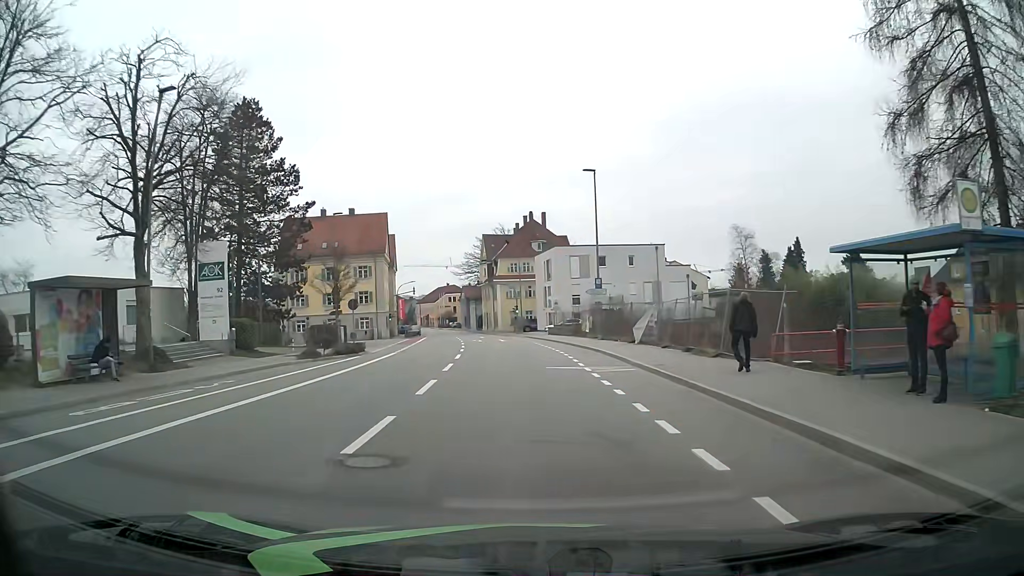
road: tertiary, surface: asphalt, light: Day
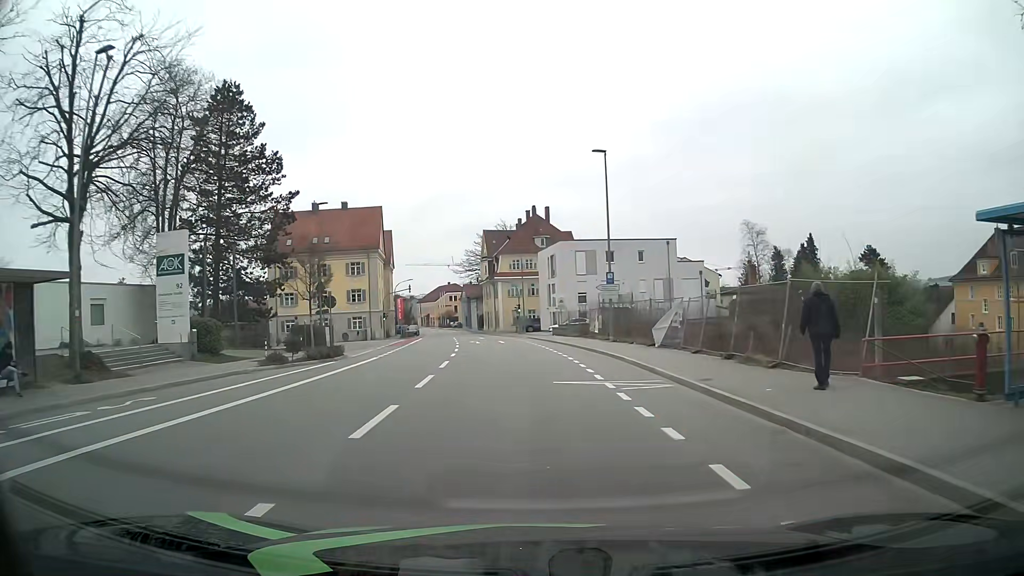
(0.0, +4.7) m; 0°
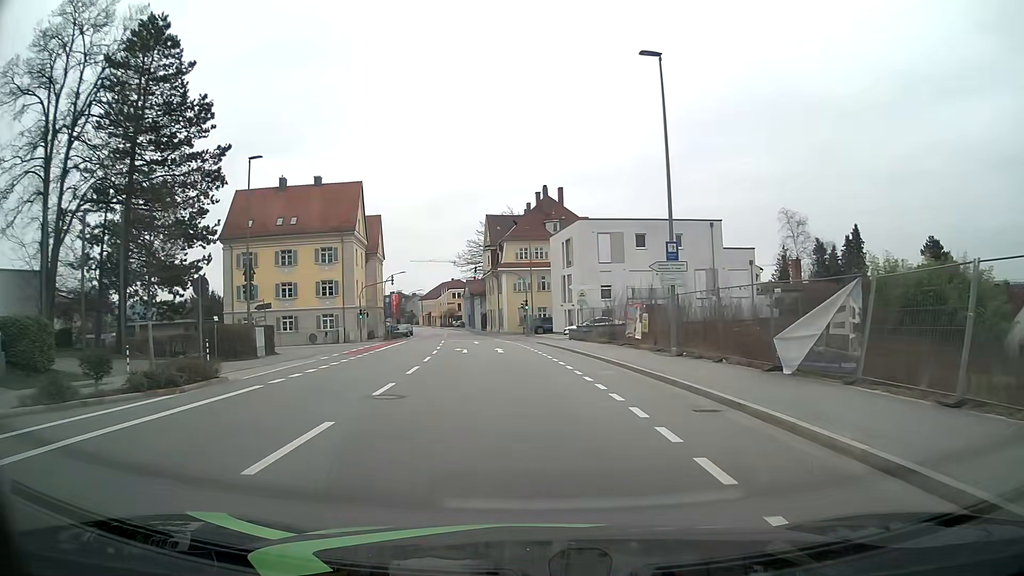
(-0.1, +14.0) m; -1°
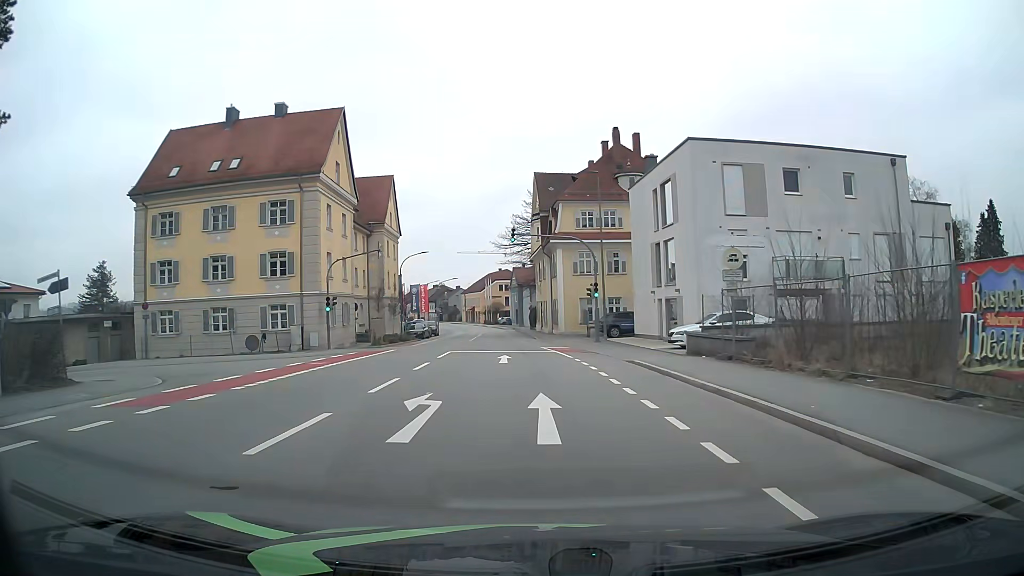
(-0.8, +23.3) m; -4°
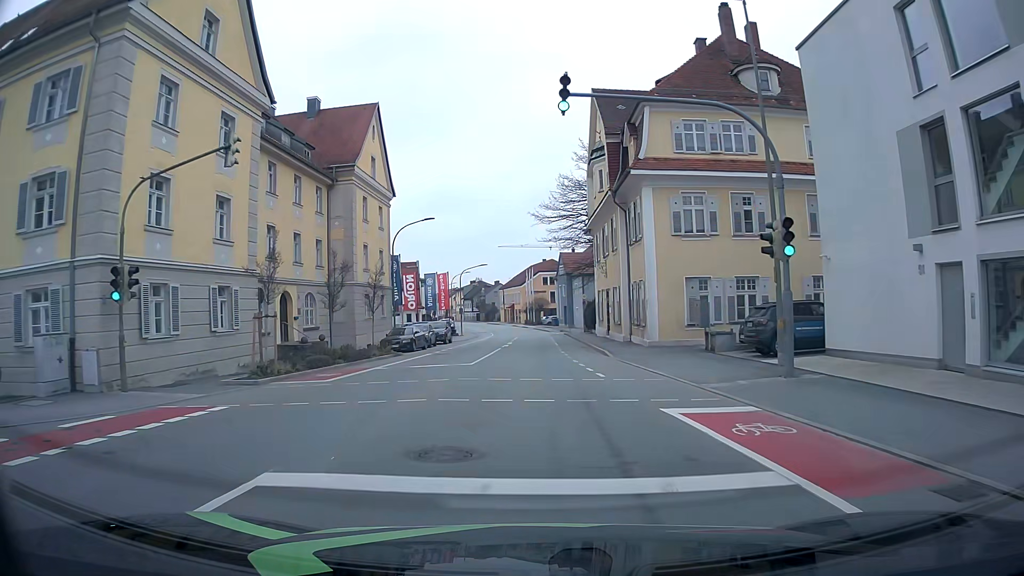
(-1.0, +23.8) m; -4°
(0, +10) (0, +20) (0, +30) (0, +40) (0, +50) (0, +60) (0, +70) (-1, +80) (-2, +90) (-3, +100) m
